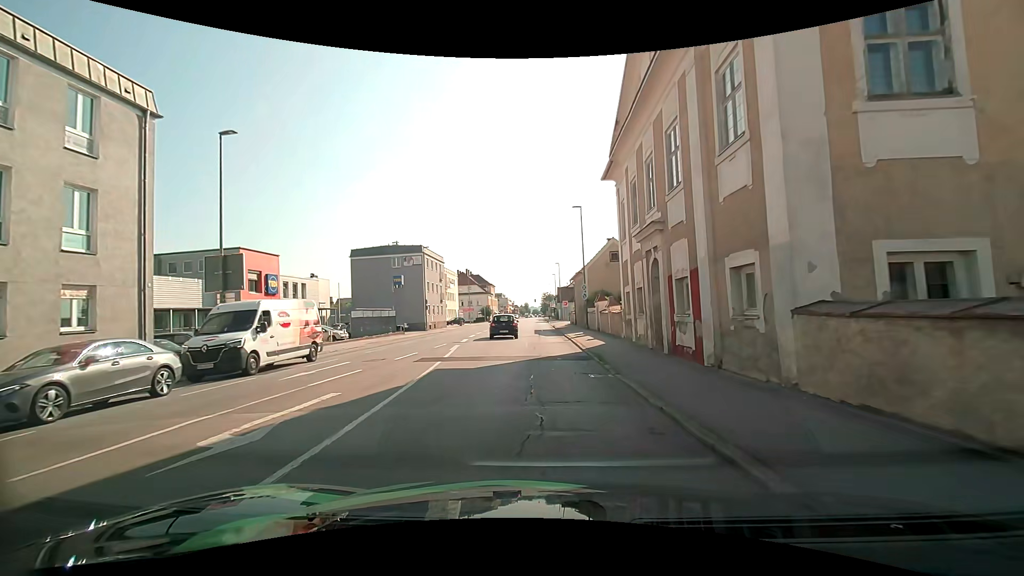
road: tertiary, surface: asphalt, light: Day
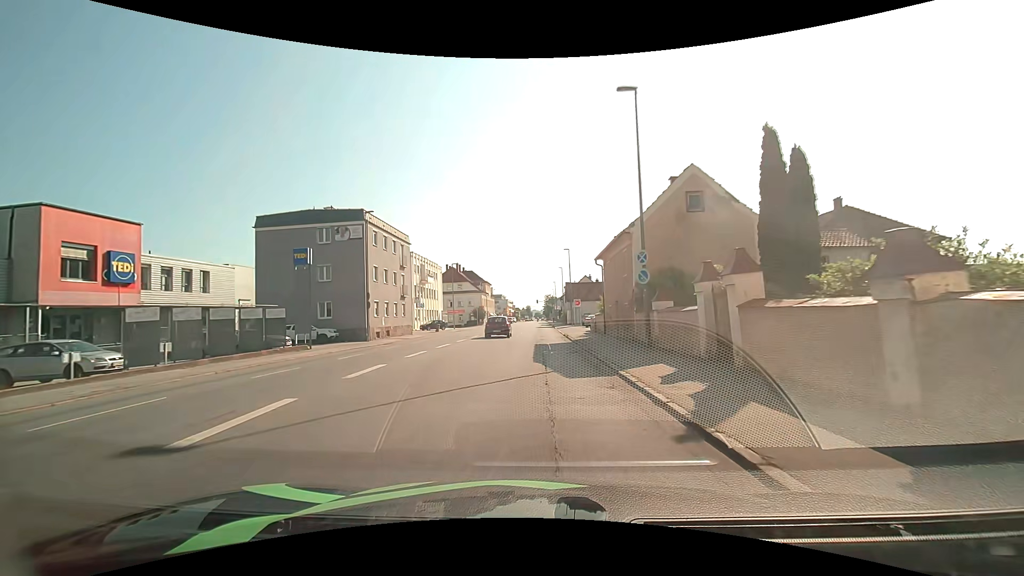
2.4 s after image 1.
(-0.3, +21.9) m; -1°
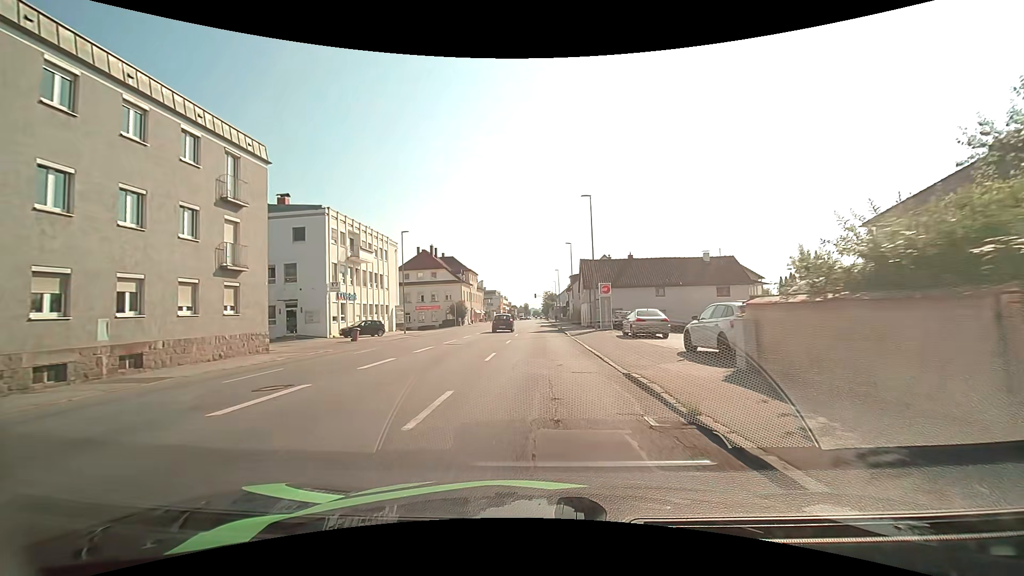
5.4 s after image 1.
(+0.1, +28.5) m; 0°
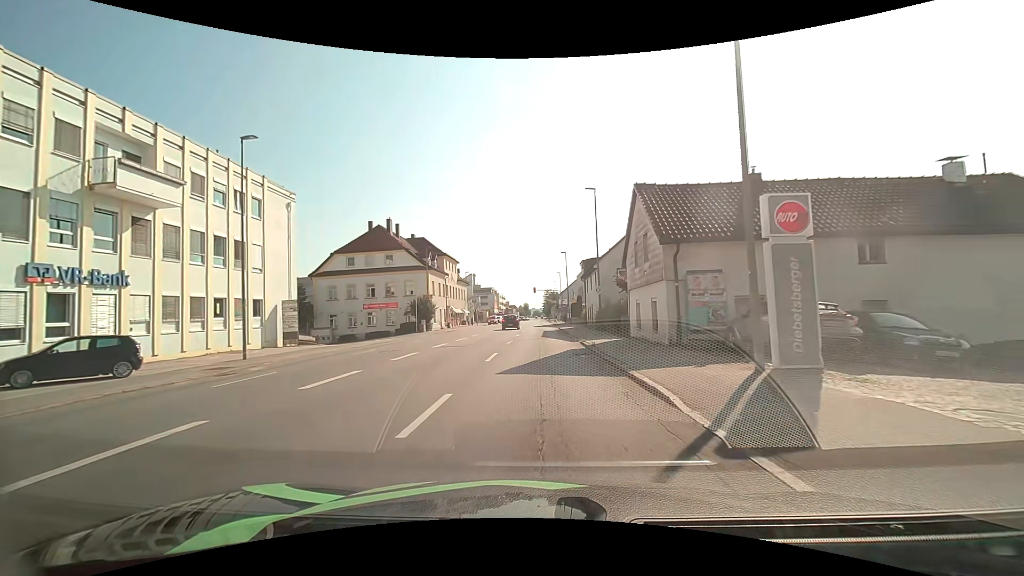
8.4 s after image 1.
(+0.1, +27.4) m; 0°
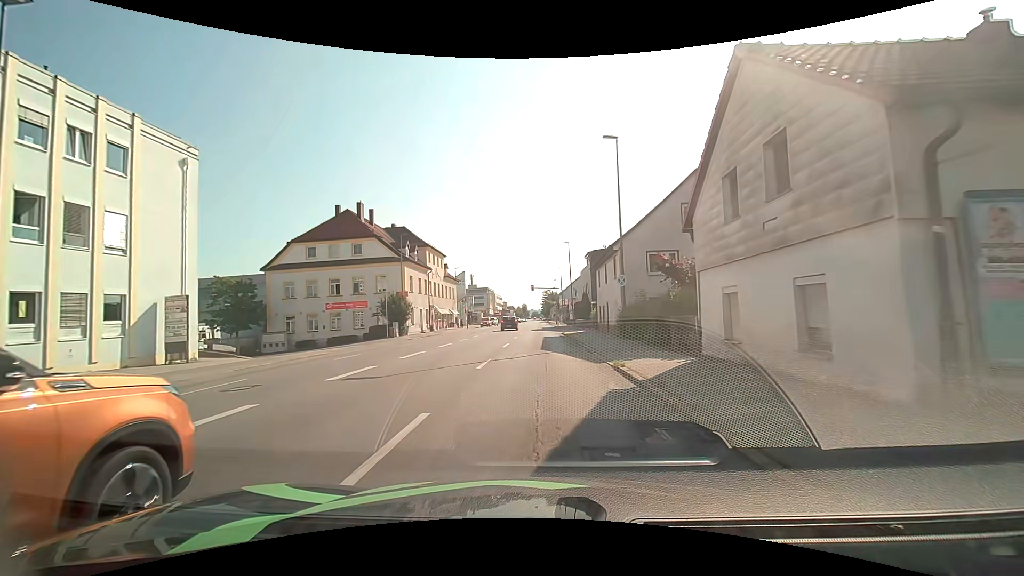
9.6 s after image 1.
(0.0, +10.8) m; -1°
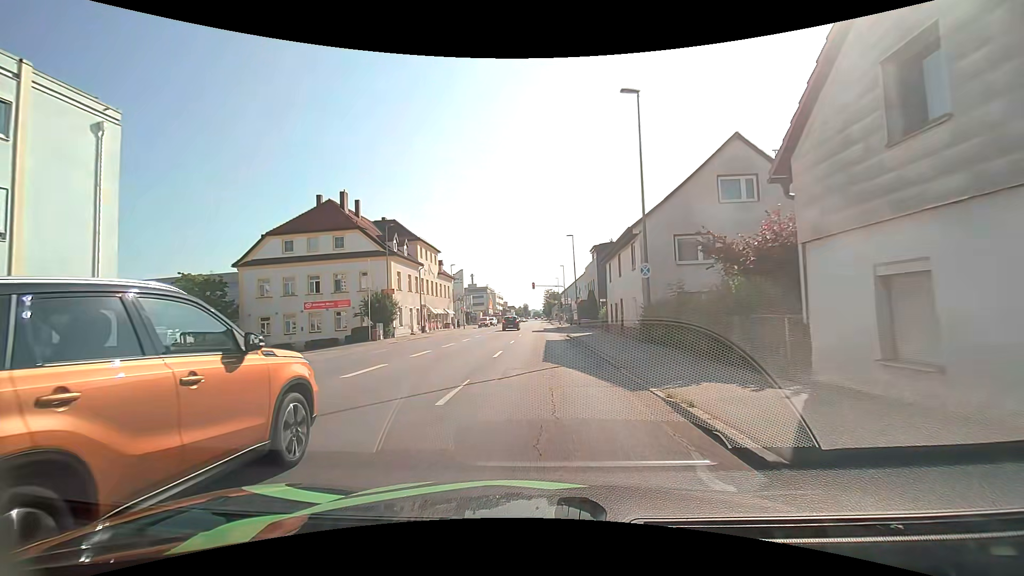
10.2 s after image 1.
(0.0, +5.2) m; 0°
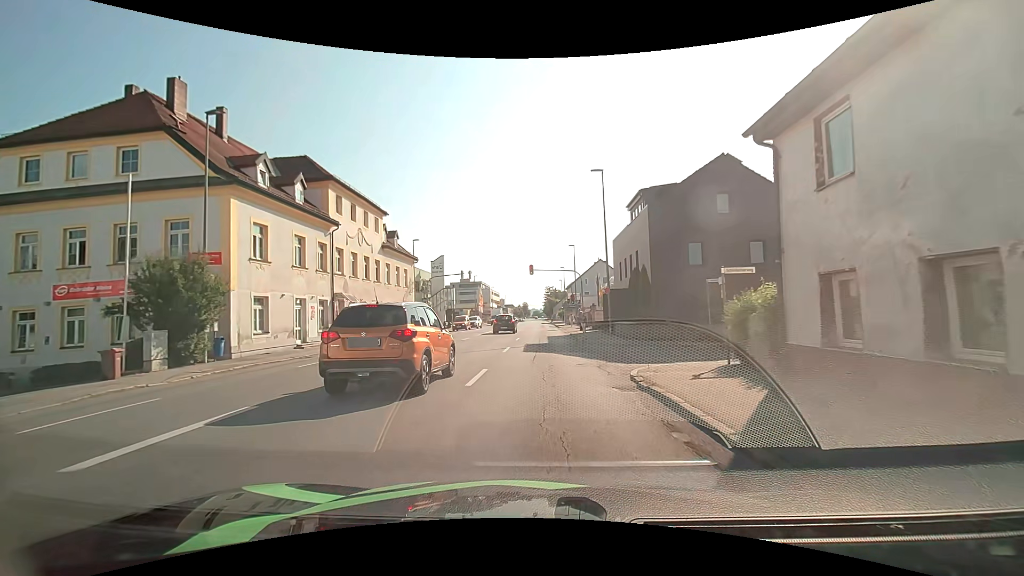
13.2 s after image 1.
(+0.1, +25.0) m; 0°
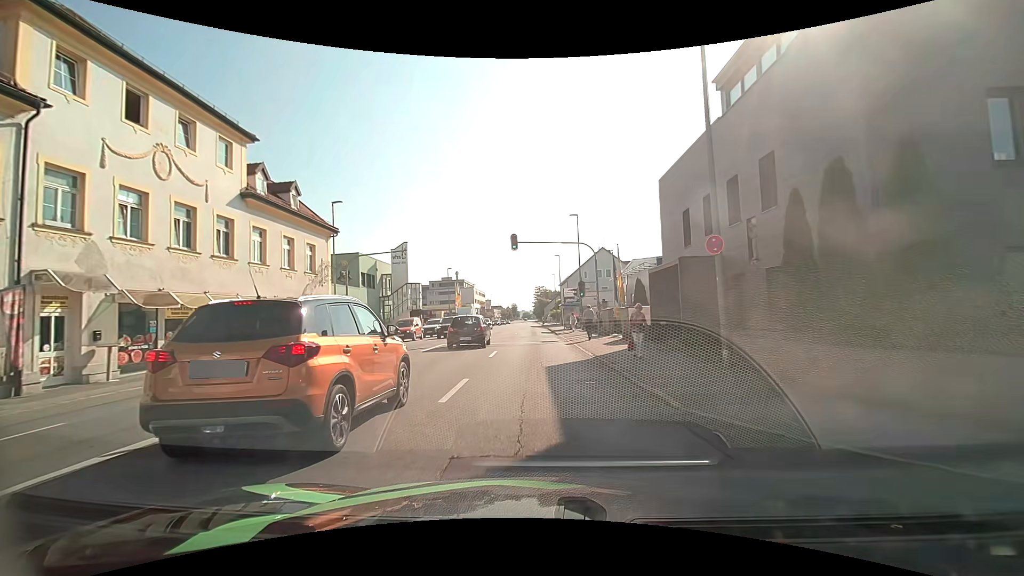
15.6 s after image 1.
(+0.2, +19.8) m; +2°
(0, +10) (0, +20) (0, +30) (0, +40) (-1, +50) (-1, +60) (-1, +70) (-1, +80) (-1, +90) (-2, +100) m
